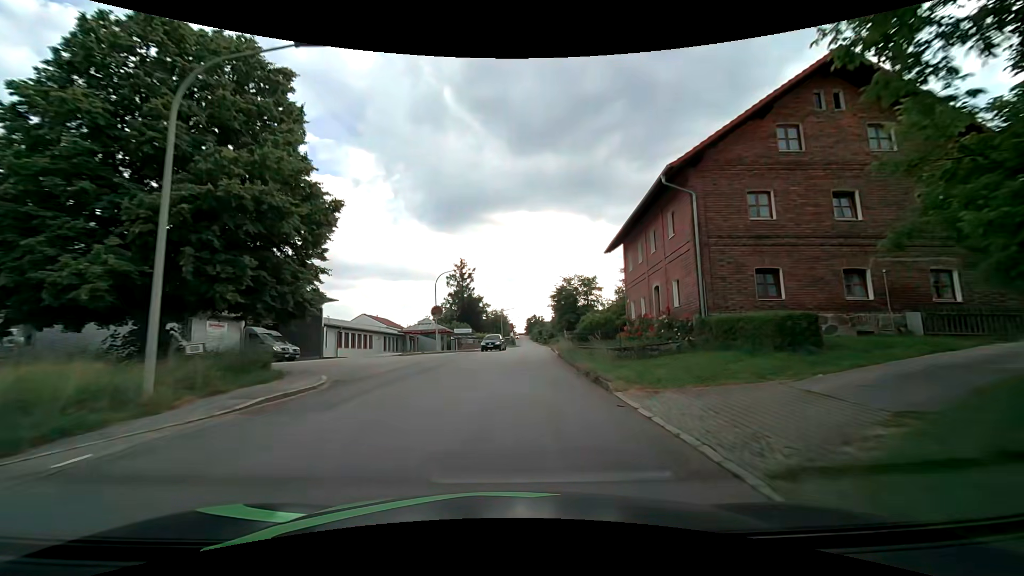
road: tertiary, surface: asphalt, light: Day
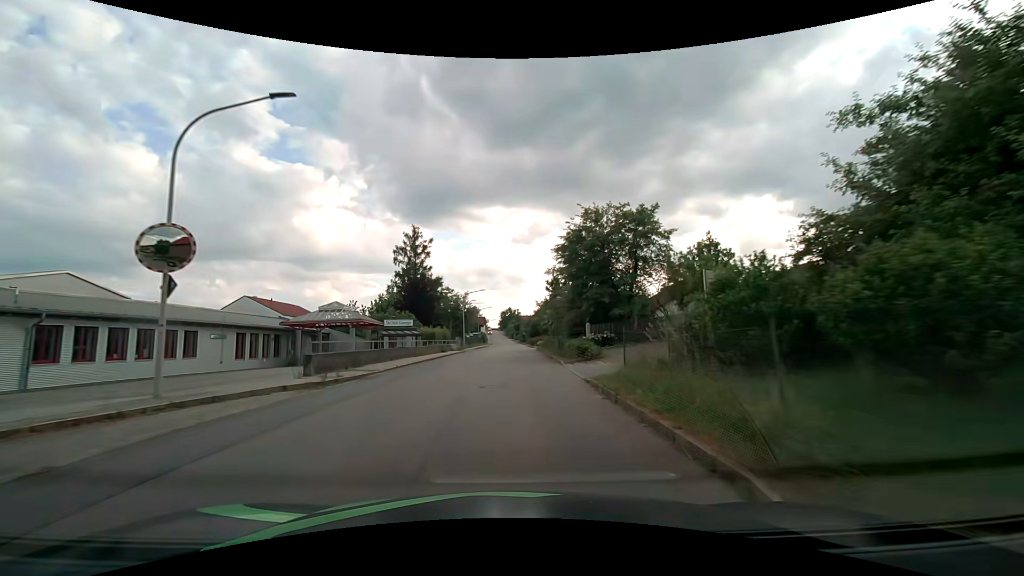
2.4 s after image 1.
(+1.2, +31.9) m; +3°
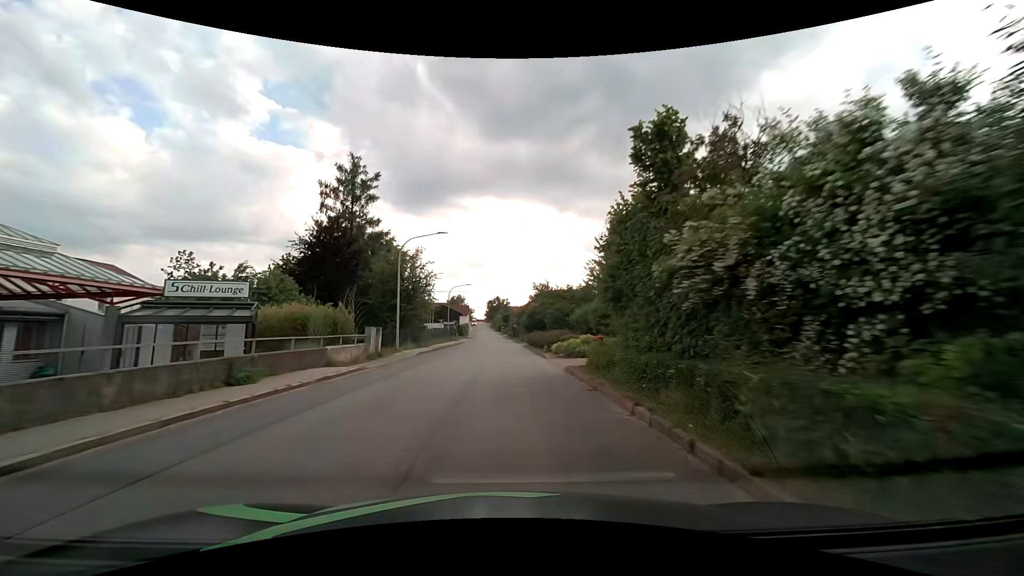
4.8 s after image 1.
(+0.4, +32.1) m; +2°
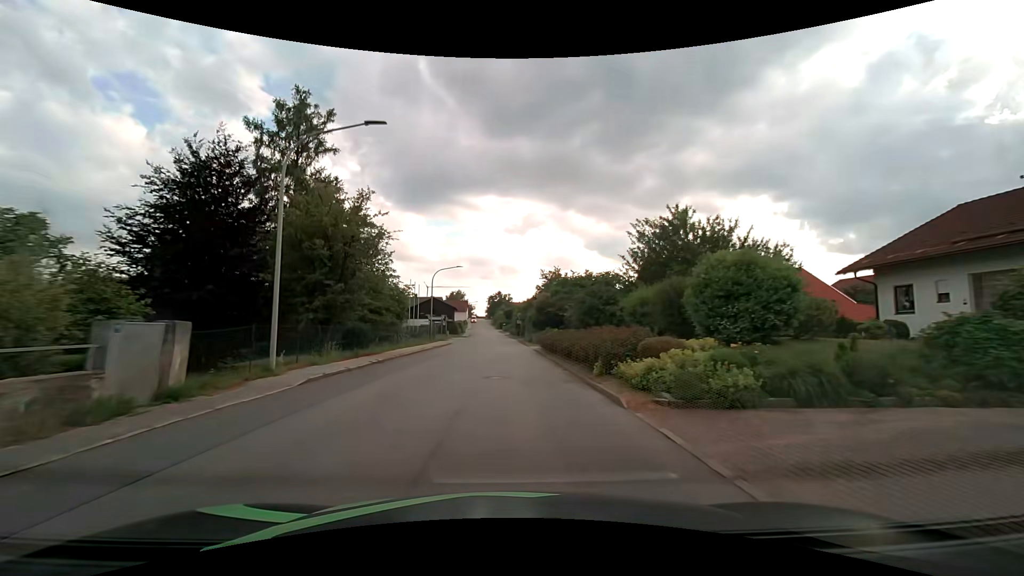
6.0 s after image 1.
(-0.2, +16.1) m; -1°
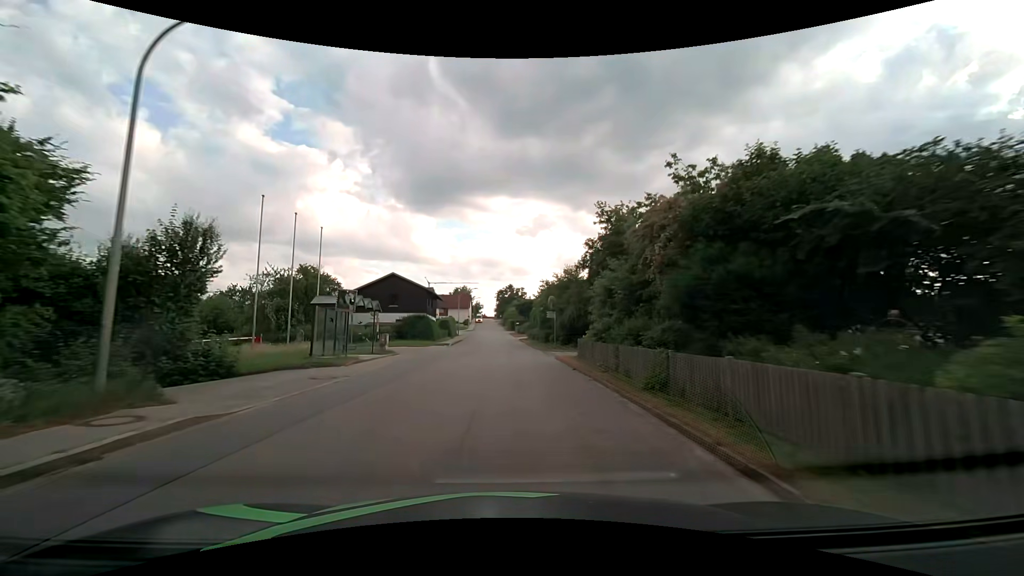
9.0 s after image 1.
(-0.4, +40.1) m; -1°
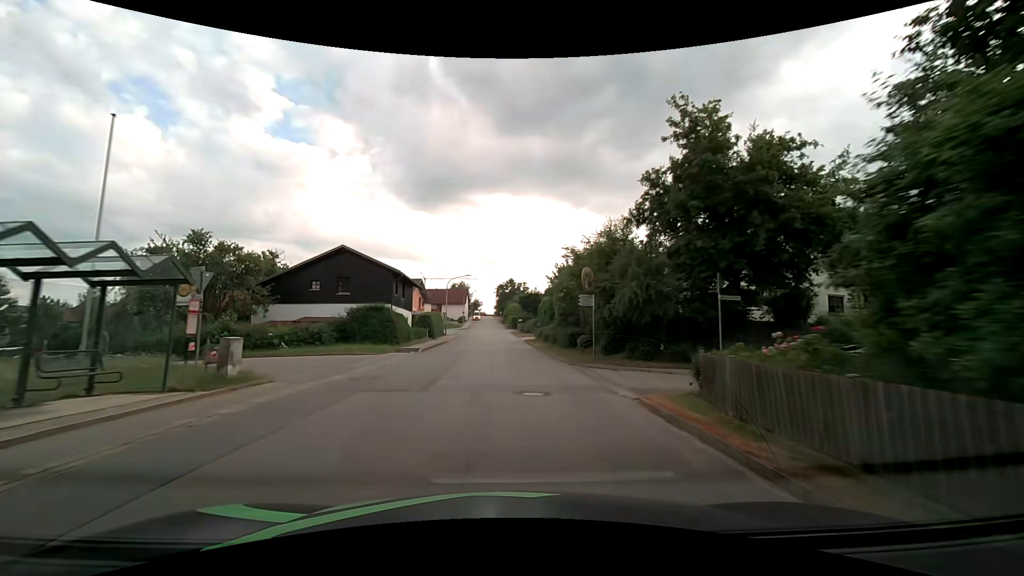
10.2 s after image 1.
(0.0, +15.9) m; -1°
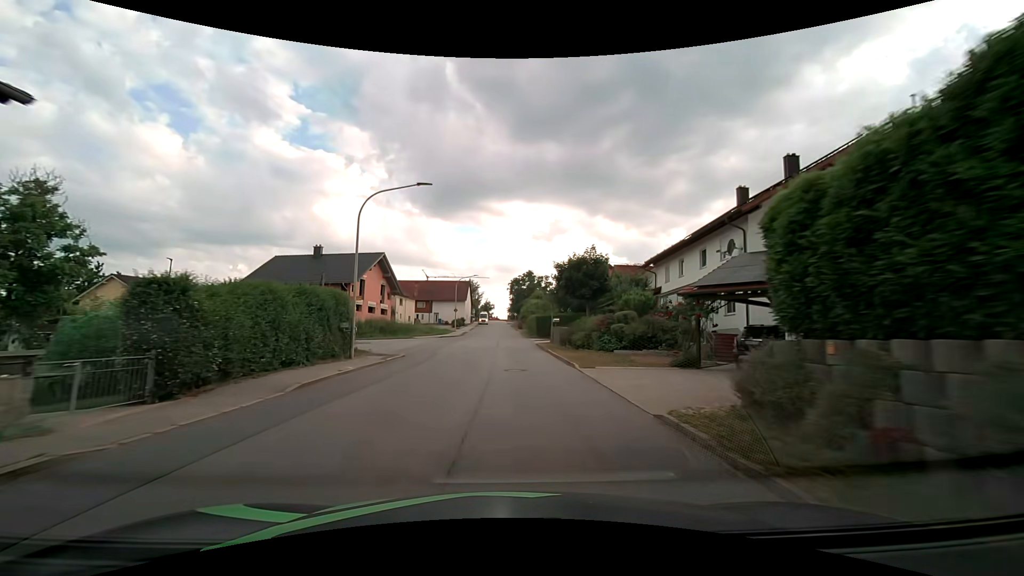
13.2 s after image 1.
(0.0, +39.6) m; -1°
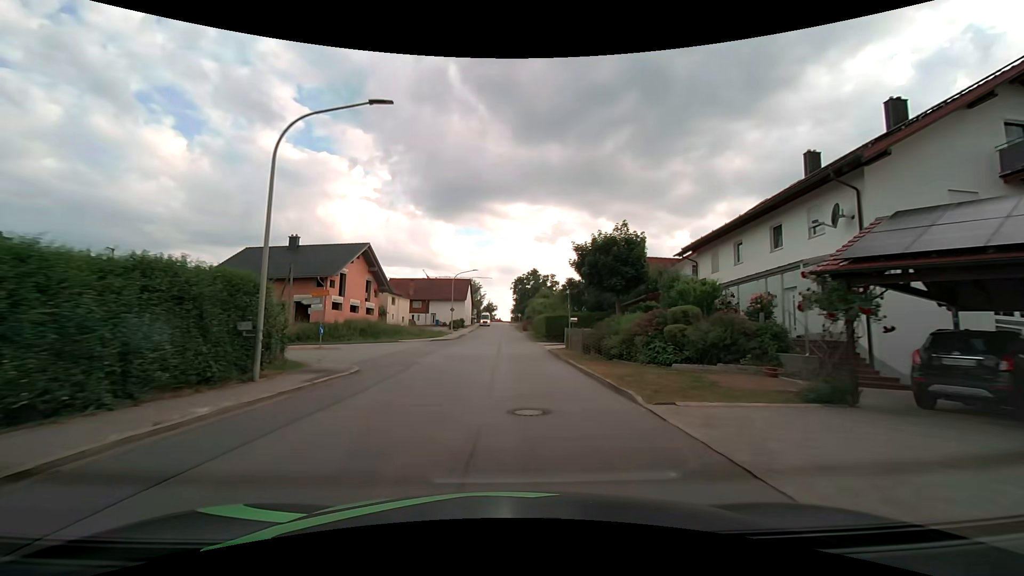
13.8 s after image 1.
(0.0, +7.8) m; 0°
(0, +10) (0, +20) (0, +30) (0, +40) (0, +50) (0, +60) (0, +70) (0, +80) (0, +90) (0, +100) m
